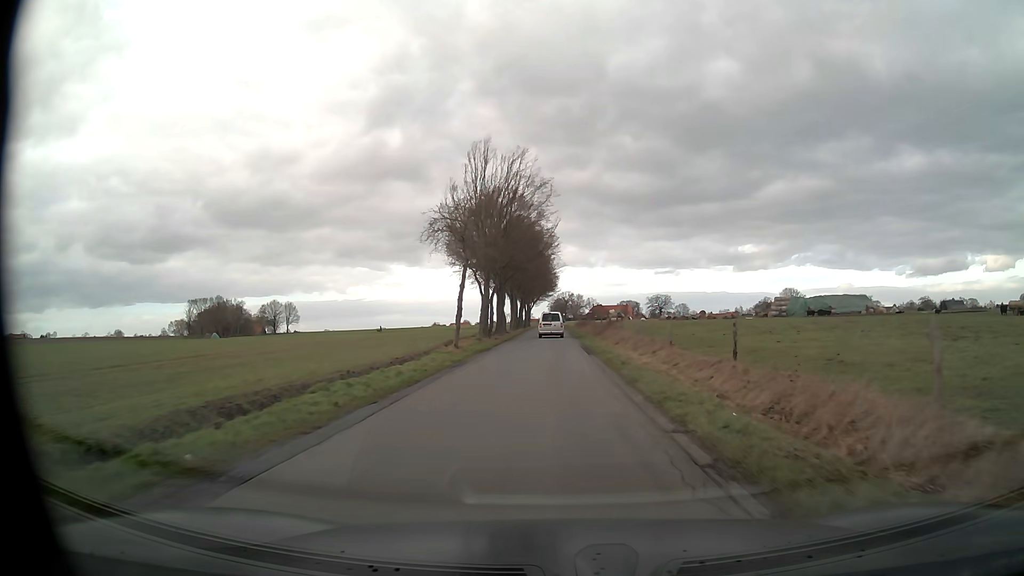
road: unclassified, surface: asphalt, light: Day
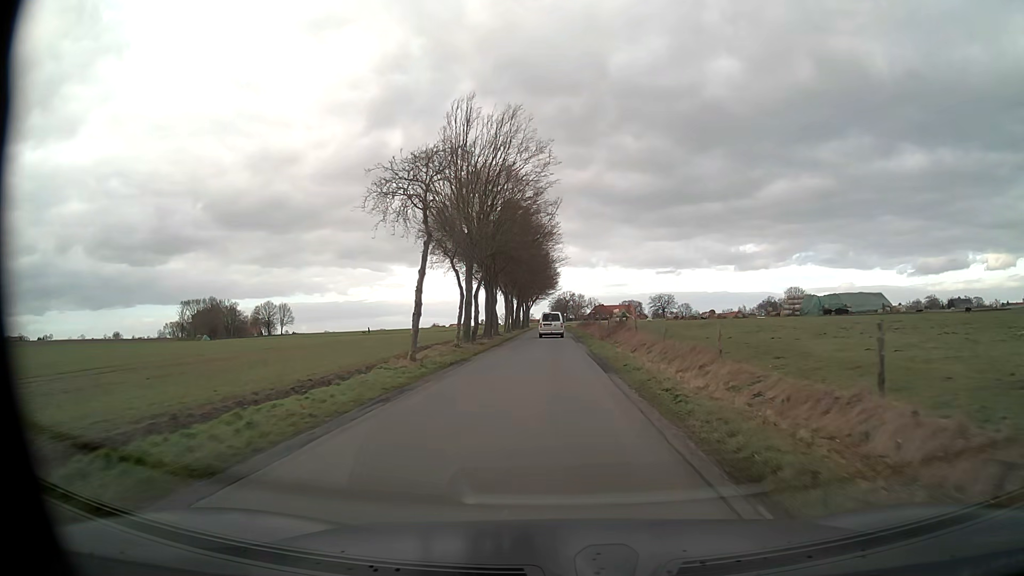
(0.0, +9.0) m; 0°
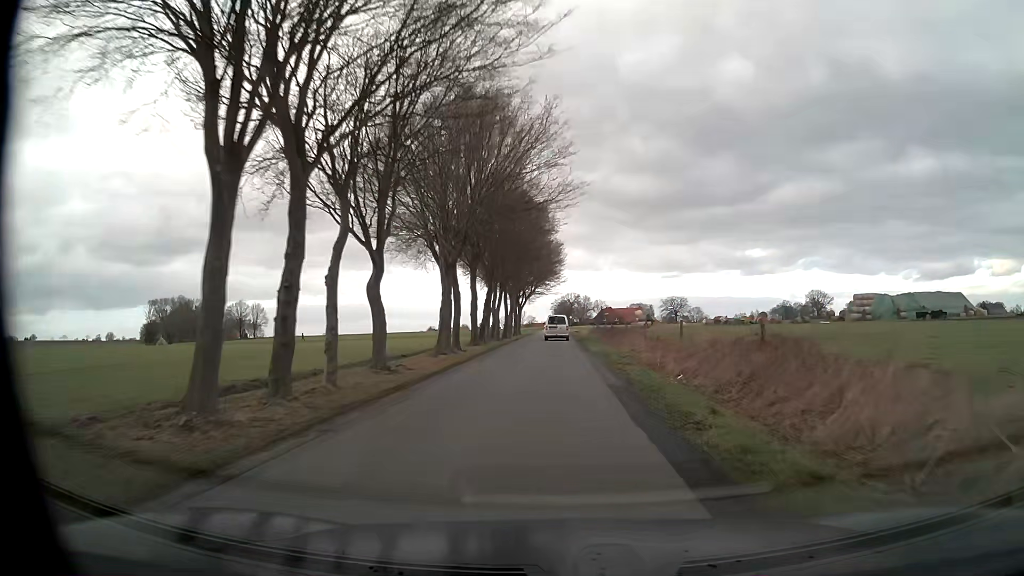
(-0.1, +36.4) m; -1°
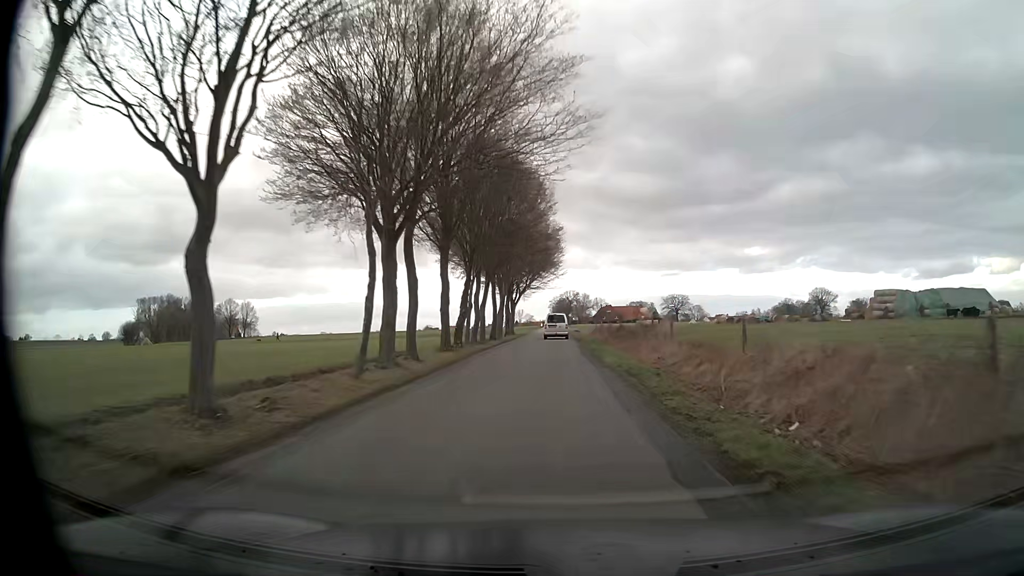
(+0.1, +9.6) m; 0°
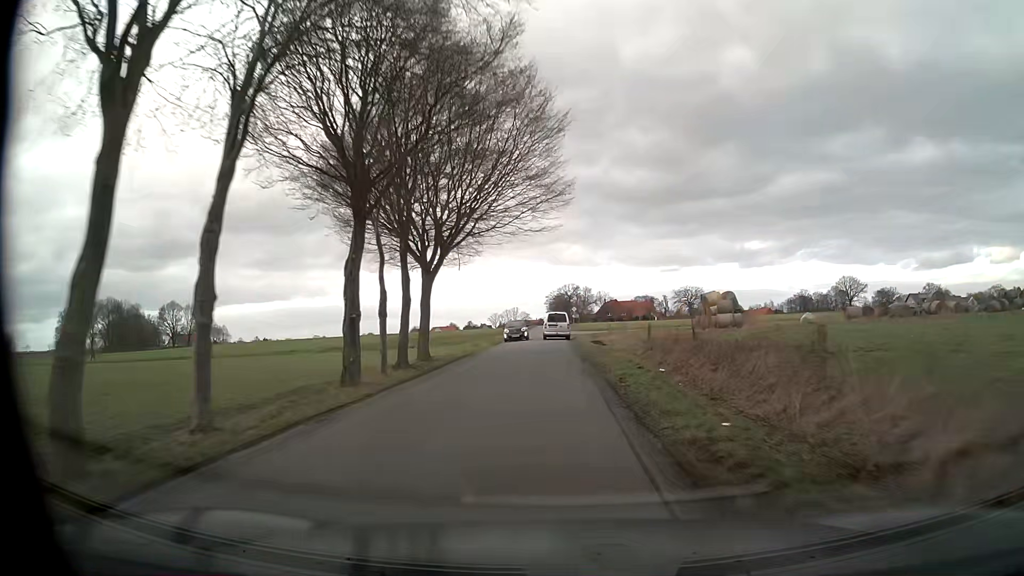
(0.0, +48.7) m; 0°
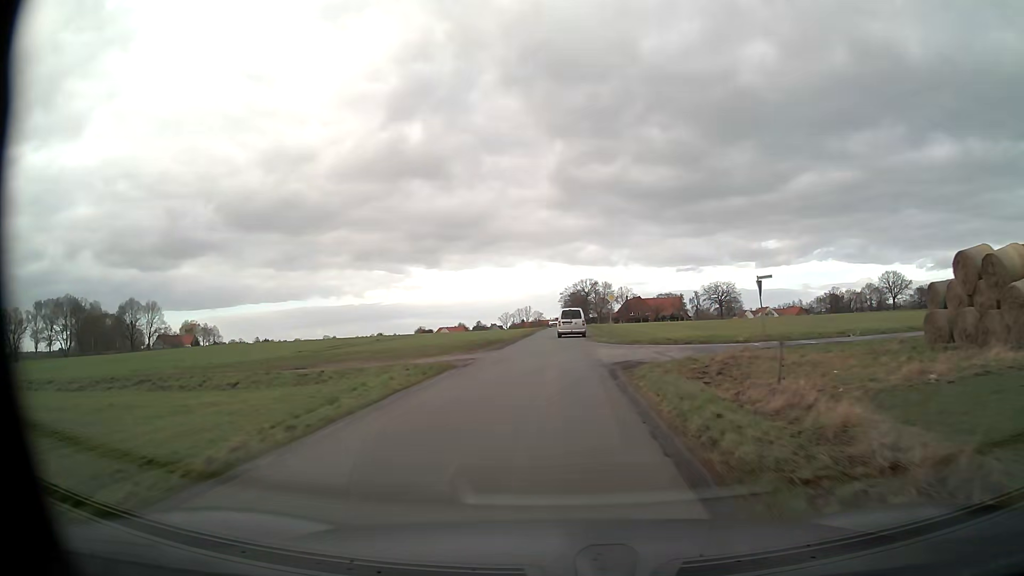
(-0.5, +38.3) m; -2°
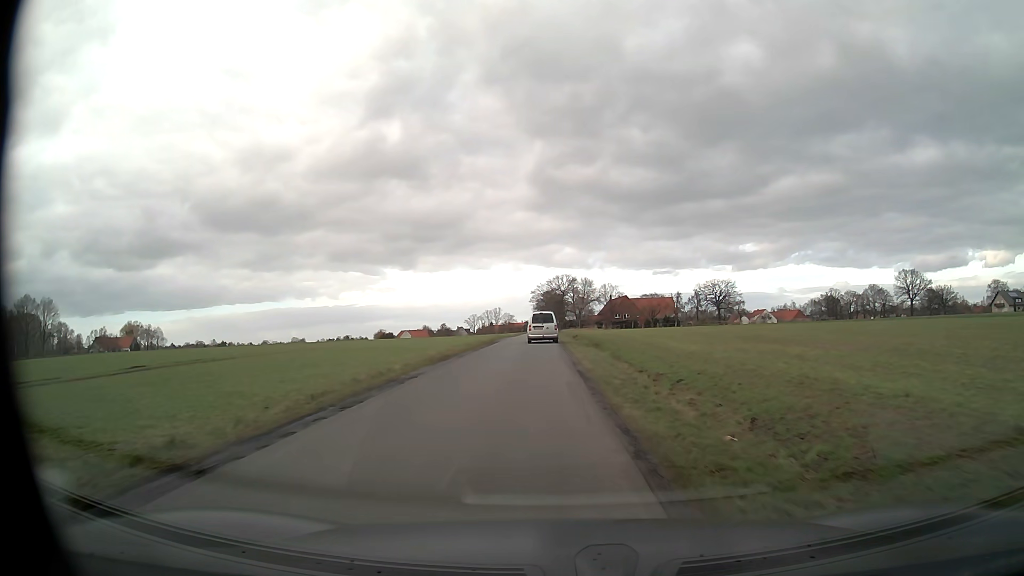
(+1.0, +46.0) m; +3°
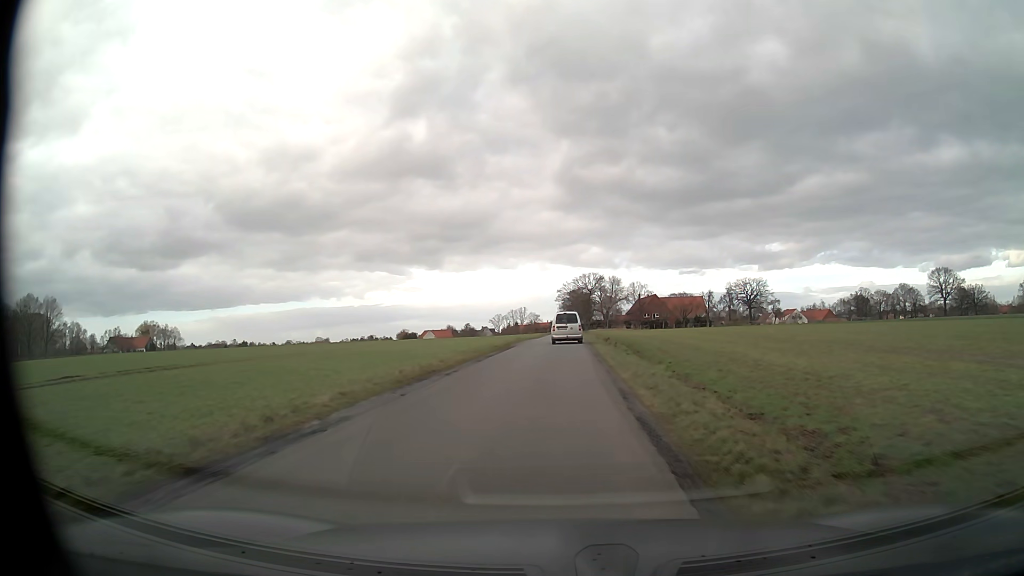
(-0.2, +8.8) m; -3°
(0, +10) (0, +20) (0, +30) (0, +40) (+1, +50) (+1, +60) (+1, +70) (+1, +80) (+1, +90) (+2, +100) m
